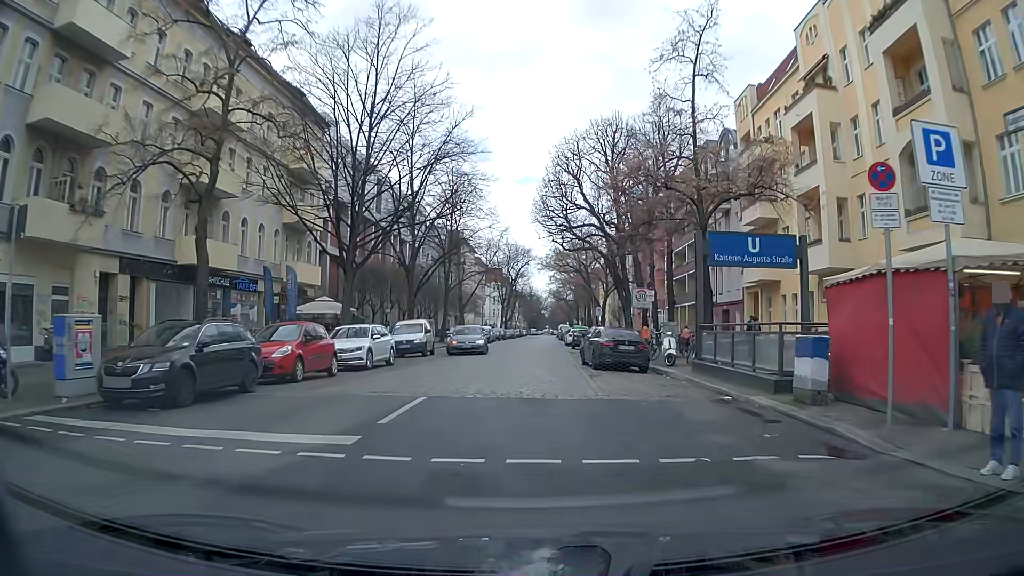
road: residential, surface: asphalt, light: Day
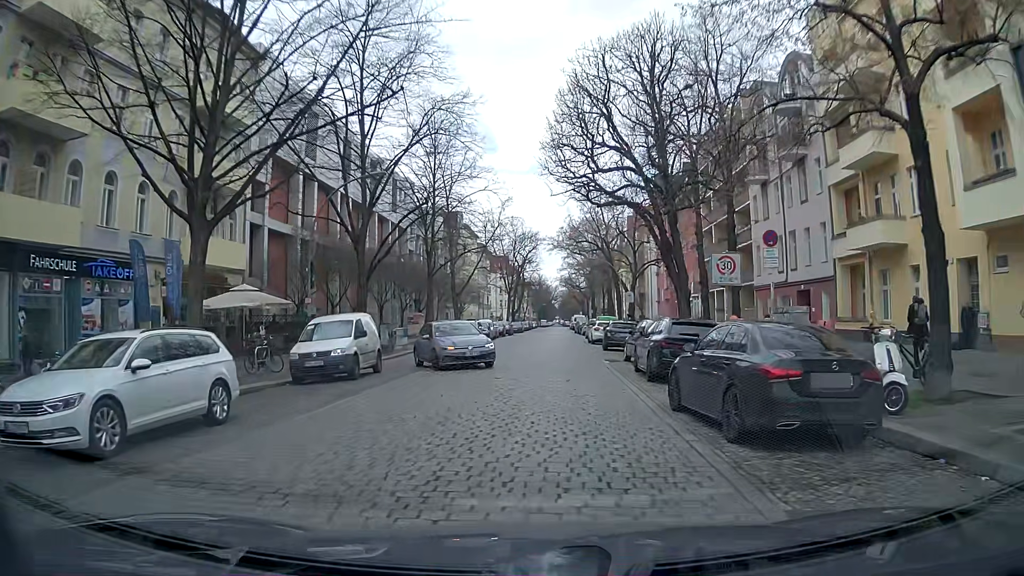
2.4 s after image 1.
(-0.3, +14.1) m; -2°
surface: sett
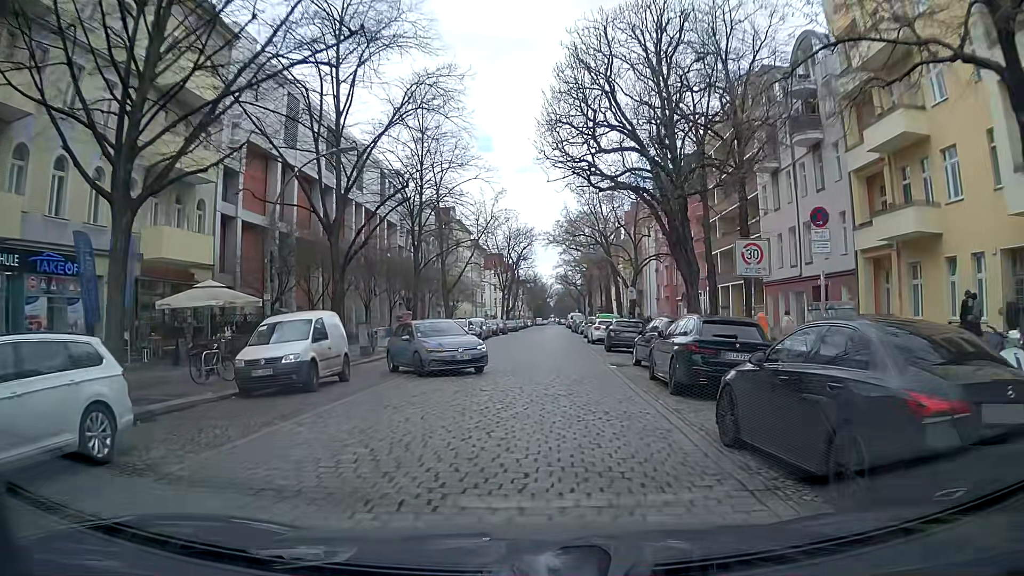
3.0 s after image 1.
(0.0, +3.1) m; +1°
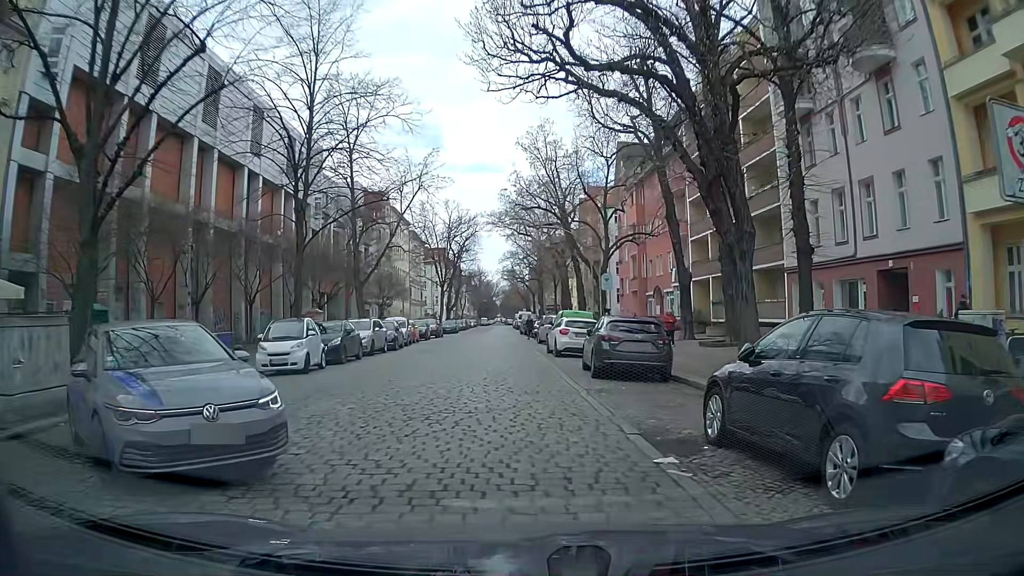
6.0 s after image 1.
(+0.2, +12.7) m; +3°
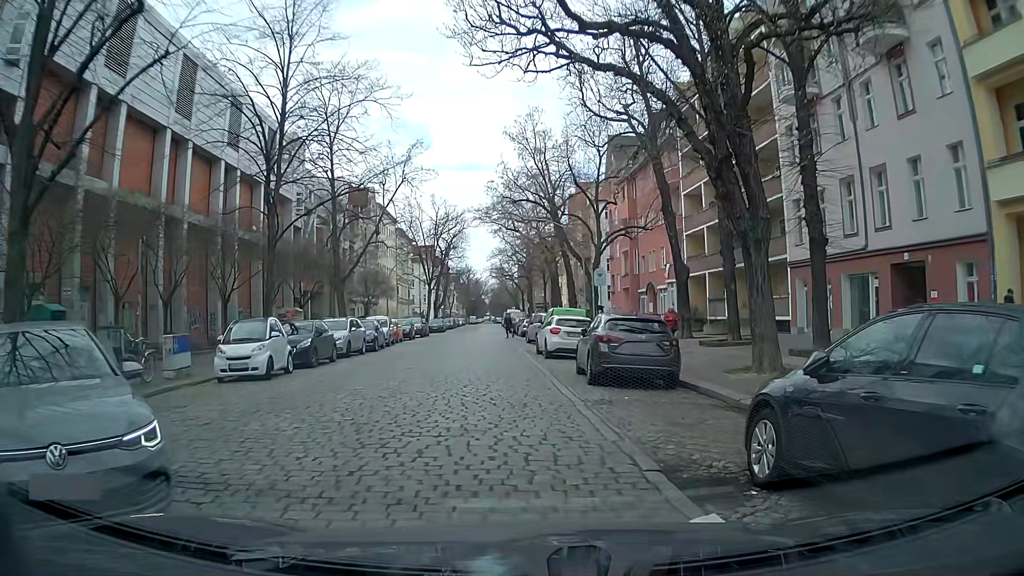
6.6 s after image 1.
(0.0, +2.0) m; +1°
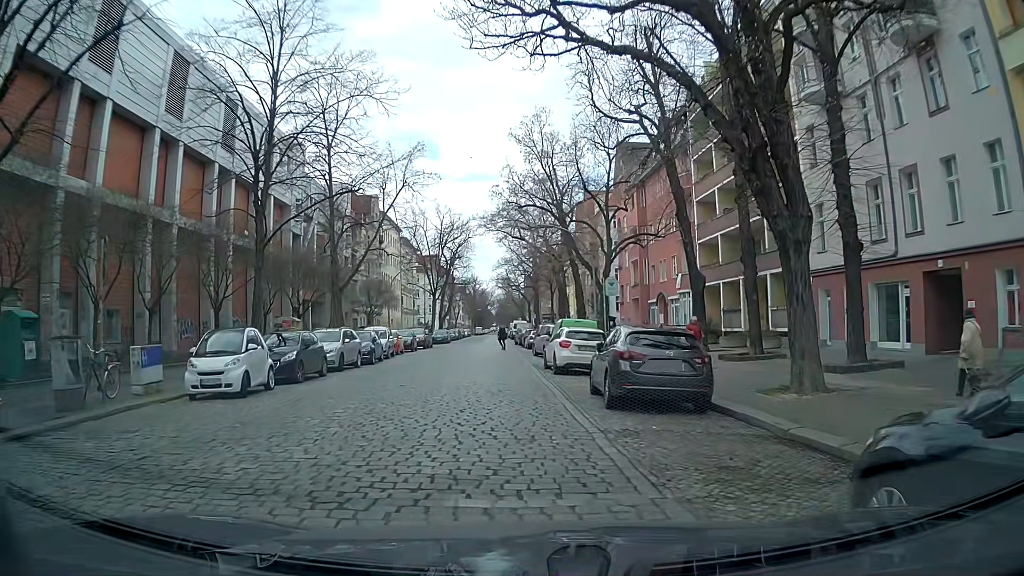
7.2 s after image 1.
(0.0, +2.0) m; -1°
